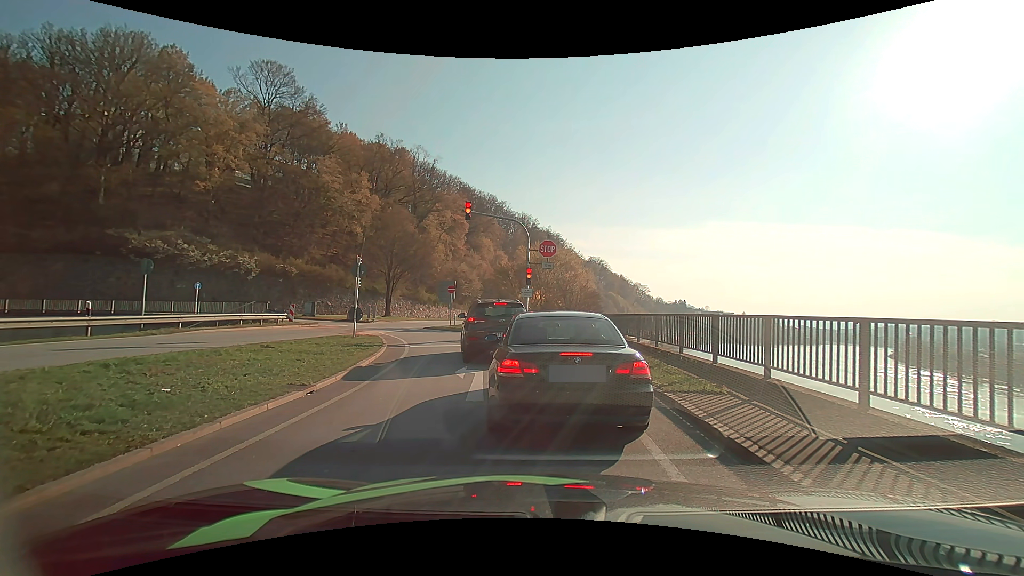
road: primary_link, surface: asphalt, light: Day
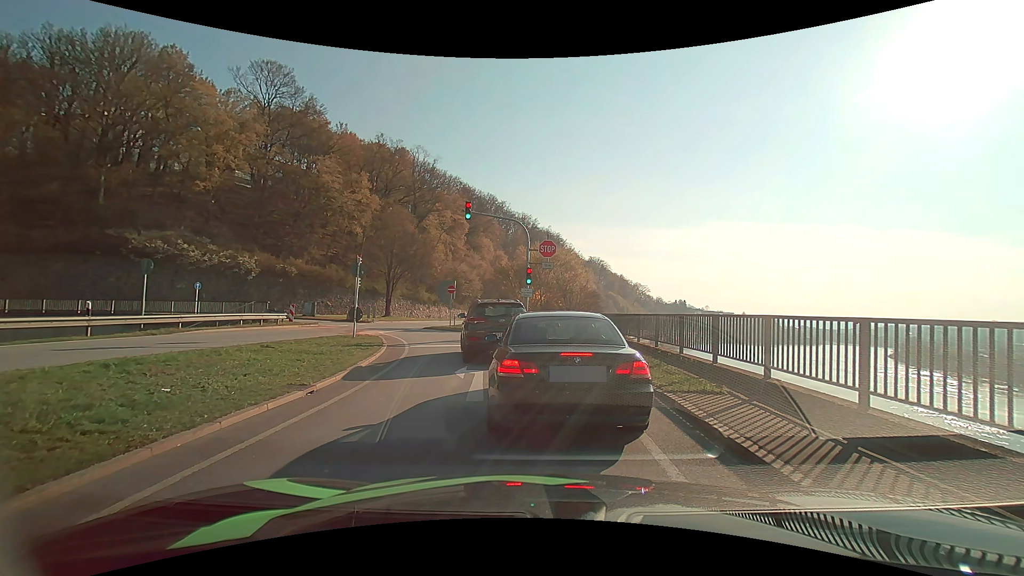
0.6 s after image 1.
(0.0, 0.0) m; 0°
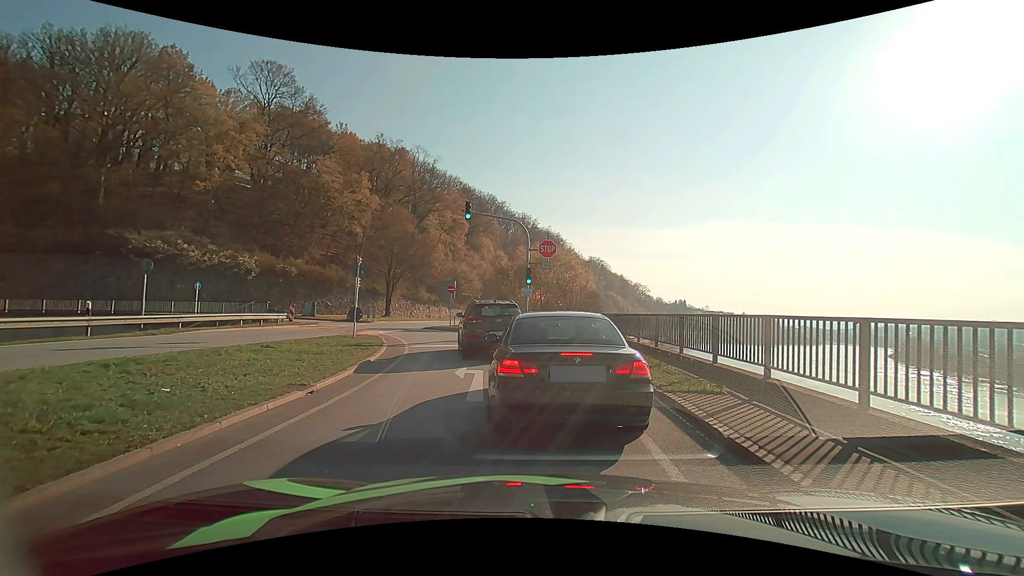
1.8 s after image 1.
(0.0, 0.0) m; 0°
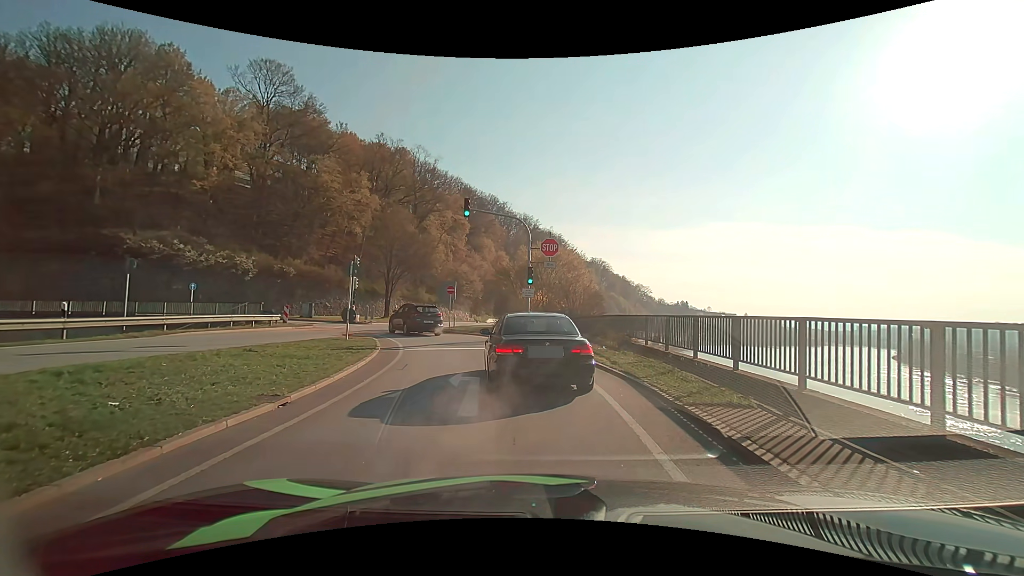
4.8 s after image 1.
(0.0, +1.0) m; 0°
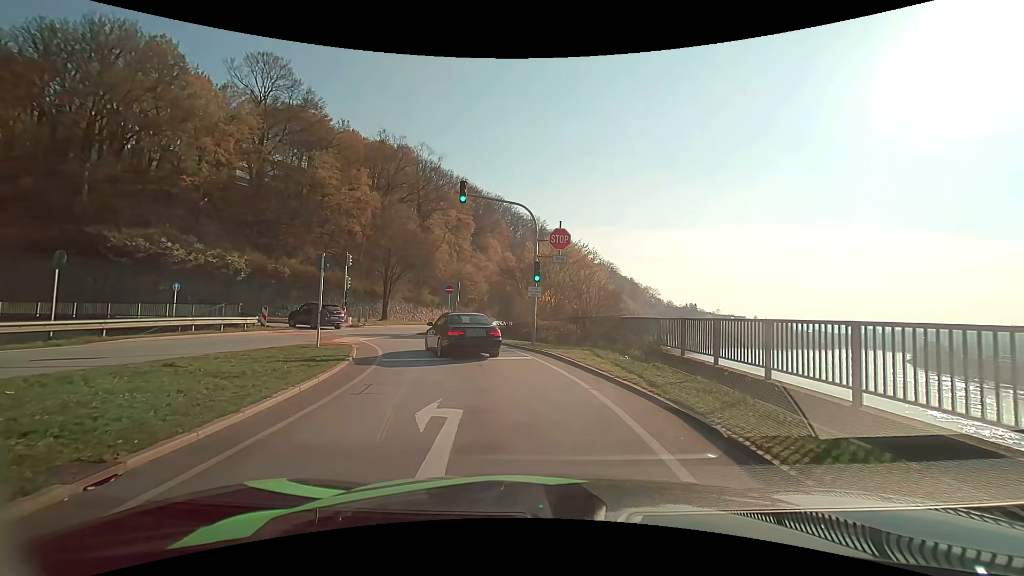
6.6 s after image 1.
(-0.1, +3.6) m; -2°
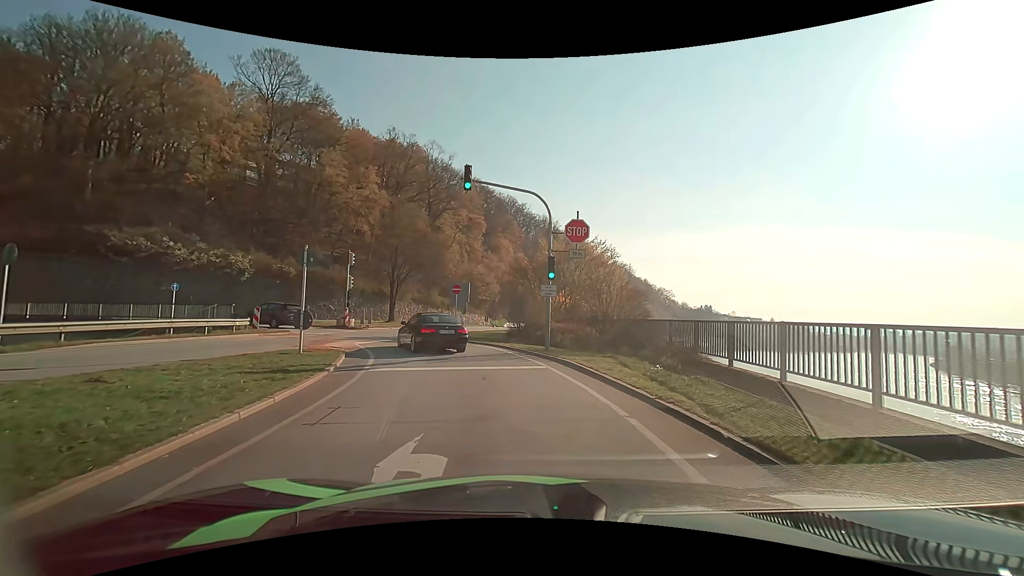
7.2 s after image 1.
(0.0, +2.4) m; -1°
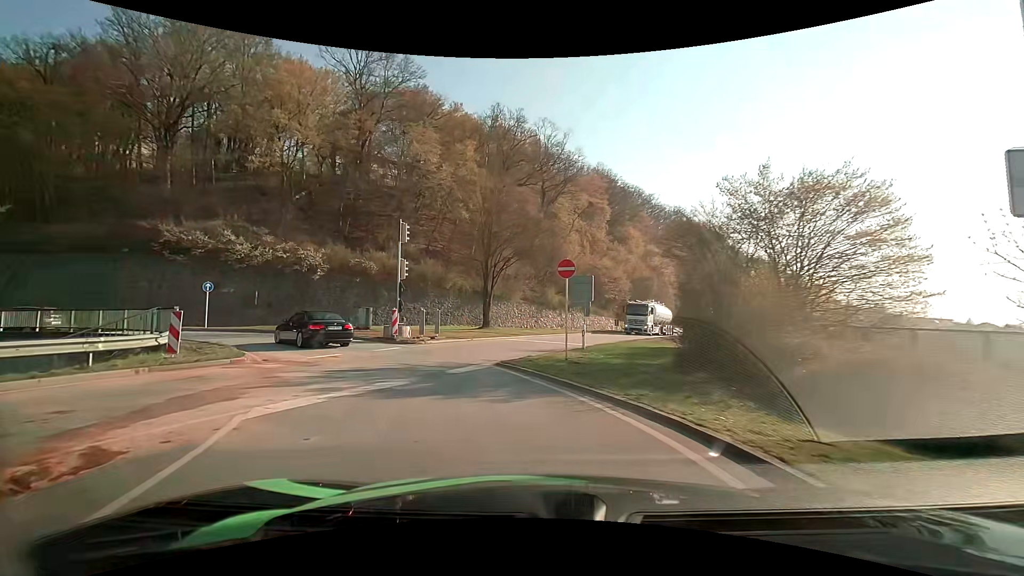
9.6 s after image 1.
(-1.6, +14.9) m; -14°
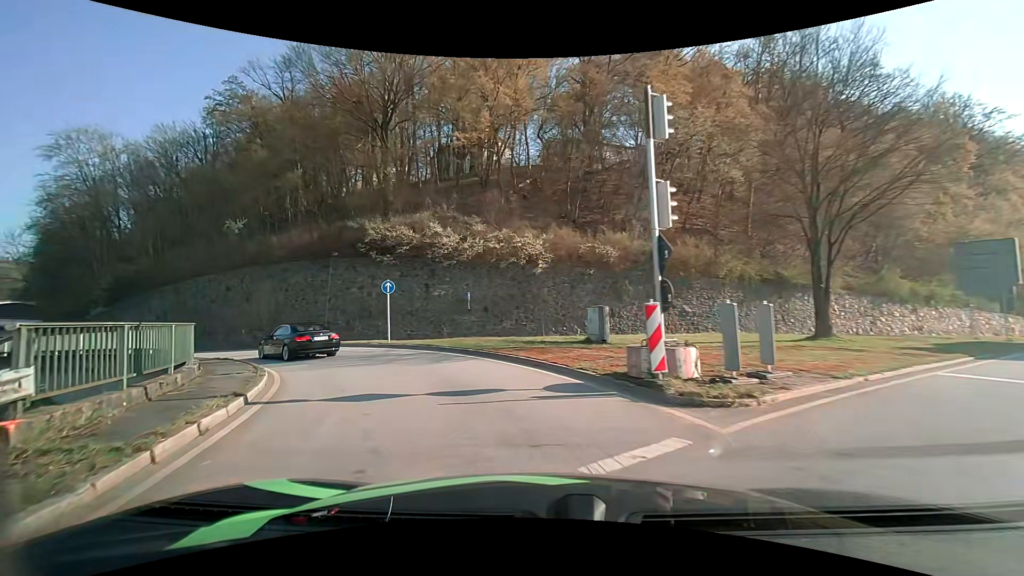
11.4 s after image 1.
(-3.2, +13.4) m; -29°
(-2, +10) (-7, +18) (-14, +25) (-23, +29) (-33, +32) (-42, +35) (-52, +39) (-61, +43) (-69, +49) (-77, +55) m
